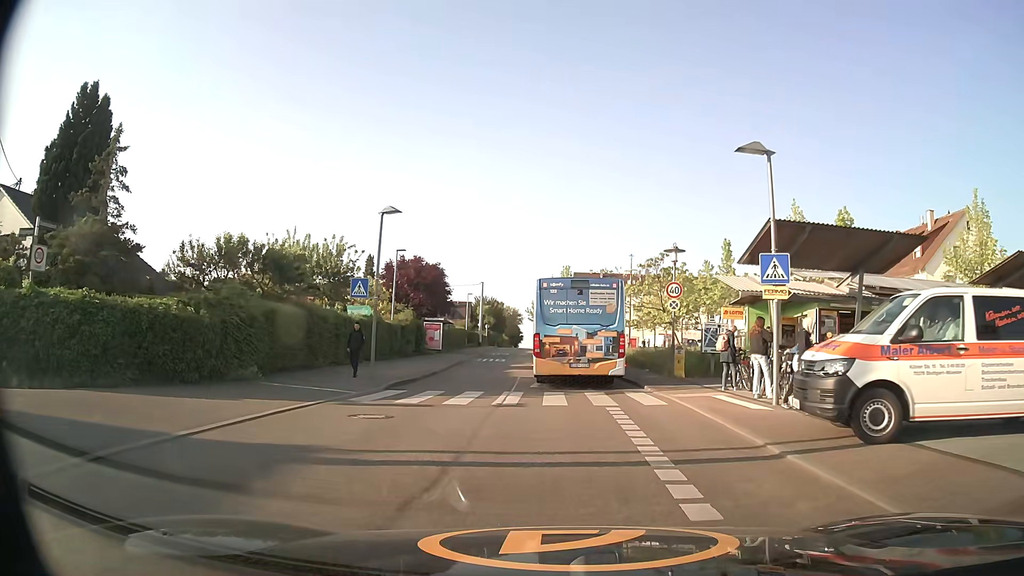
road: tertiary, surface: asphalt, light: Day
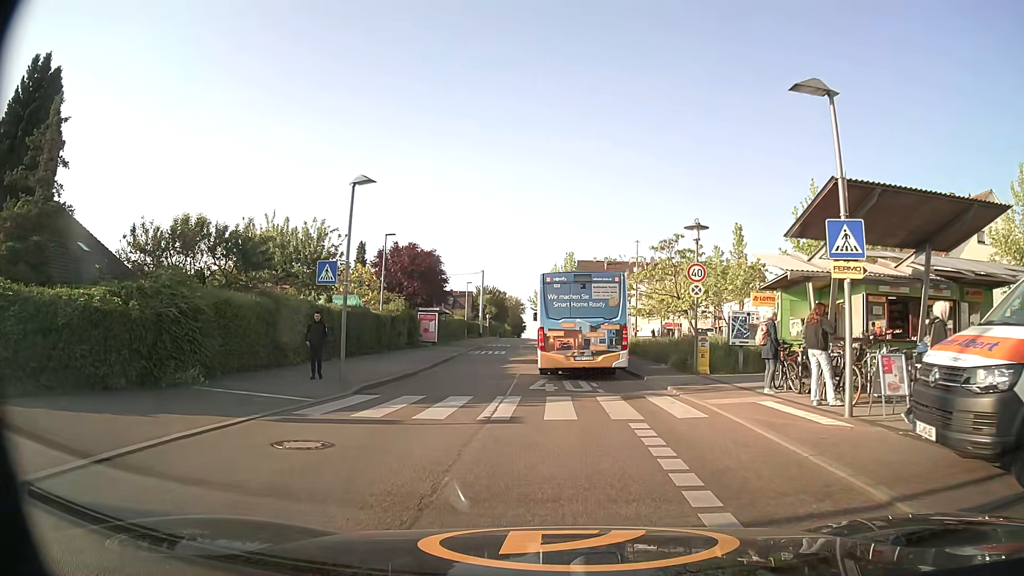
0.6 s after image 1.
(0.0, +3.1) m; +1°
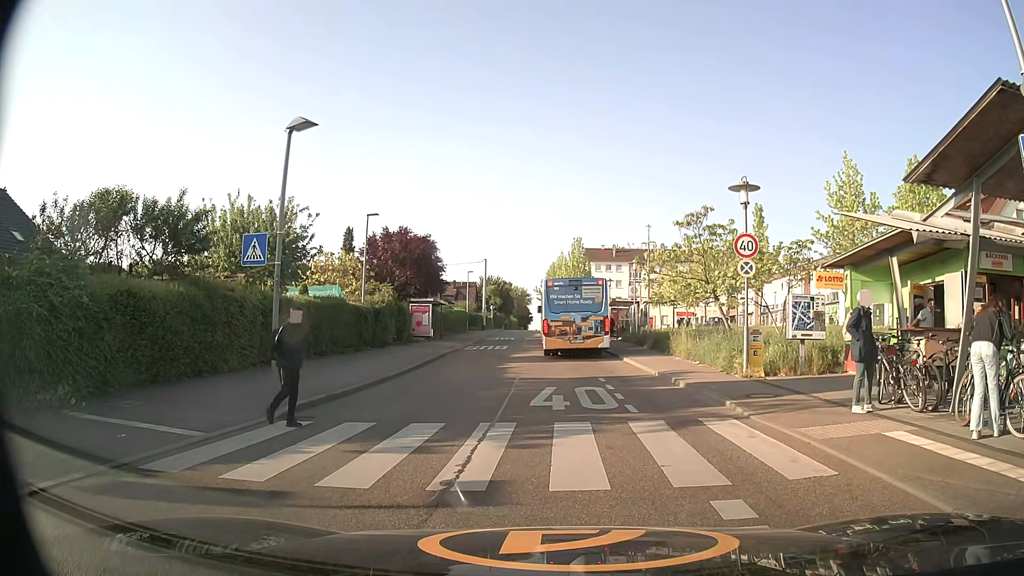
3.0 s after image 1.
(-0.1, +4.2) m; -1°
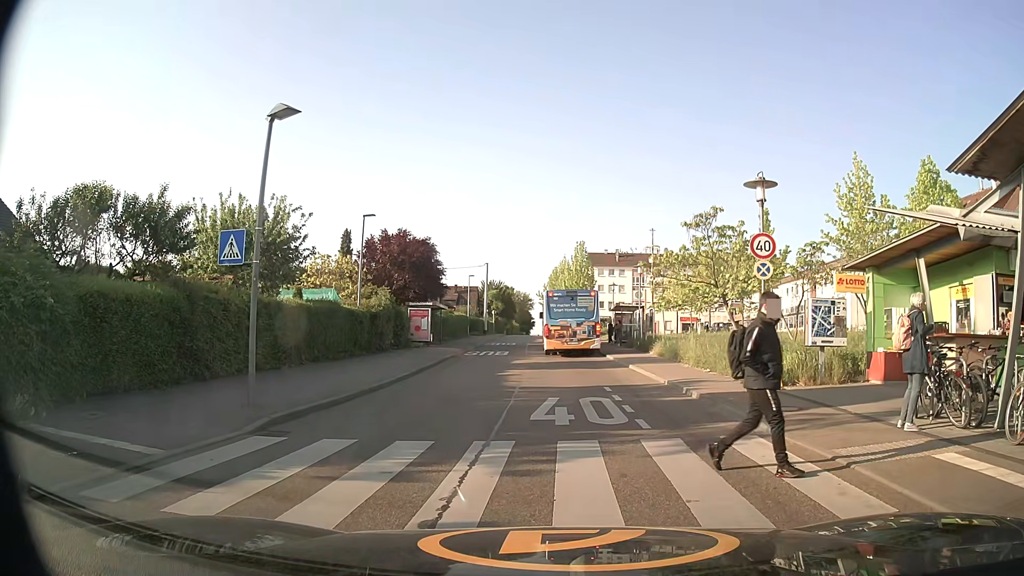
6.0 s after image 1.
(0.0, +1.2) m; 0°
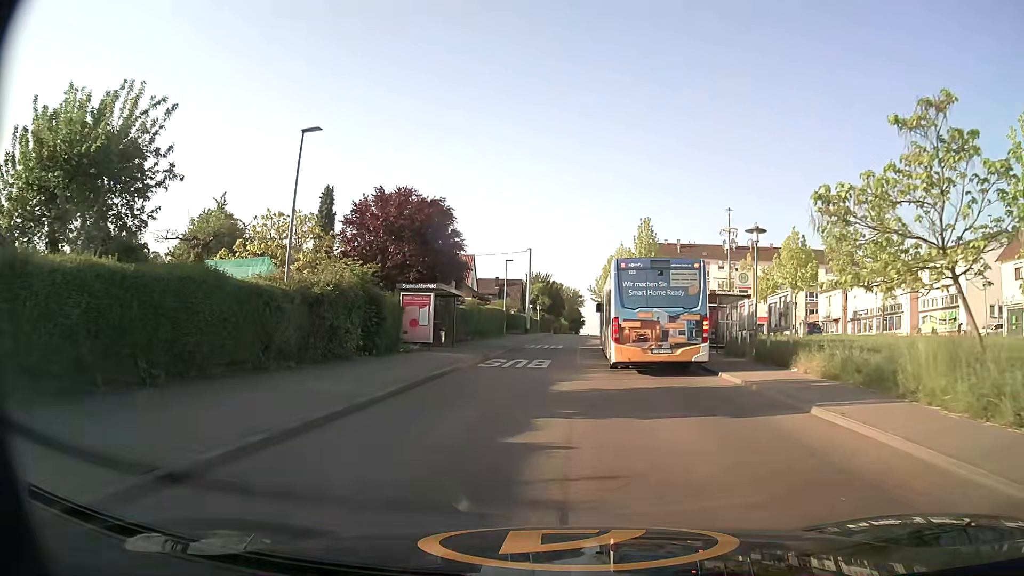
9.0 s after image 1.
(-0.7, +14.3) m; -5°
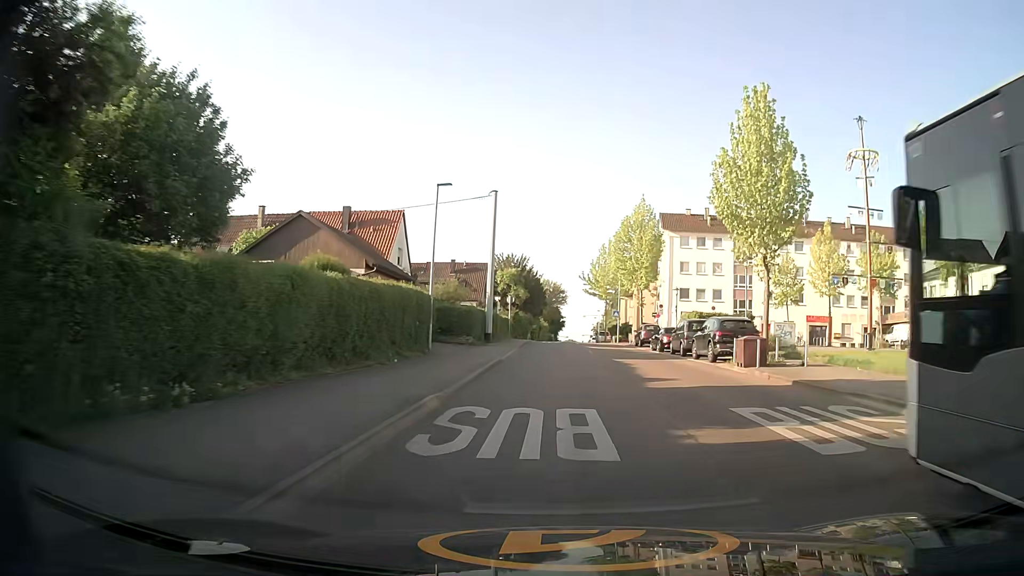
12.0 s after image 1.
(-0.4, +30.8) m; +3°
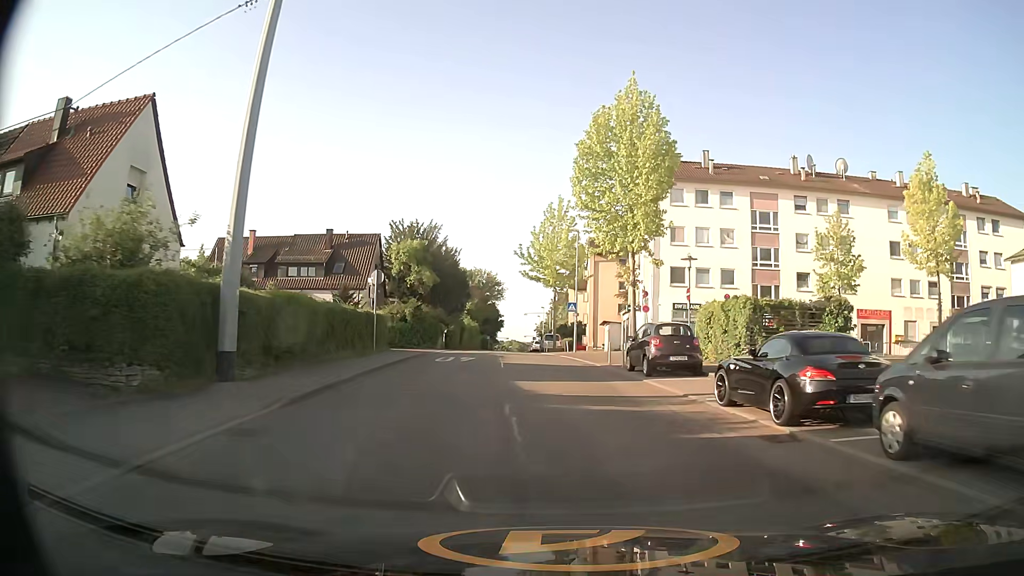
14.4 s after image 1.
(+1.3, +25.6) m; +5°
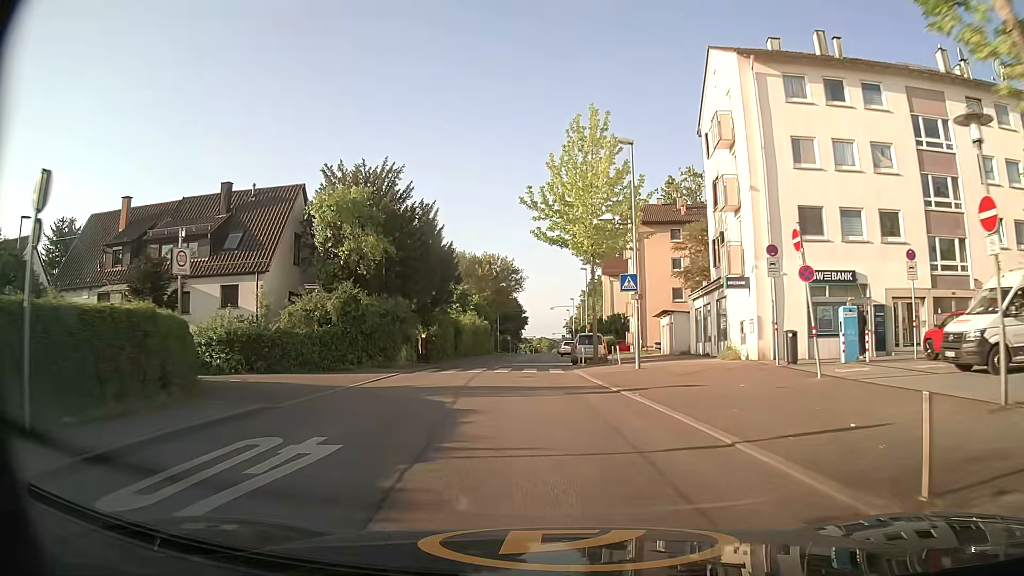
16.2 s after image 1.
(-0.4, +21.0) m; -3°
(0, +10) (-1, +20) (-1, +30) (-1, +40) (-1, +50) (-1, +60) (-1, +70) (-1, +80) (-1, +90) (-1, +100) m
